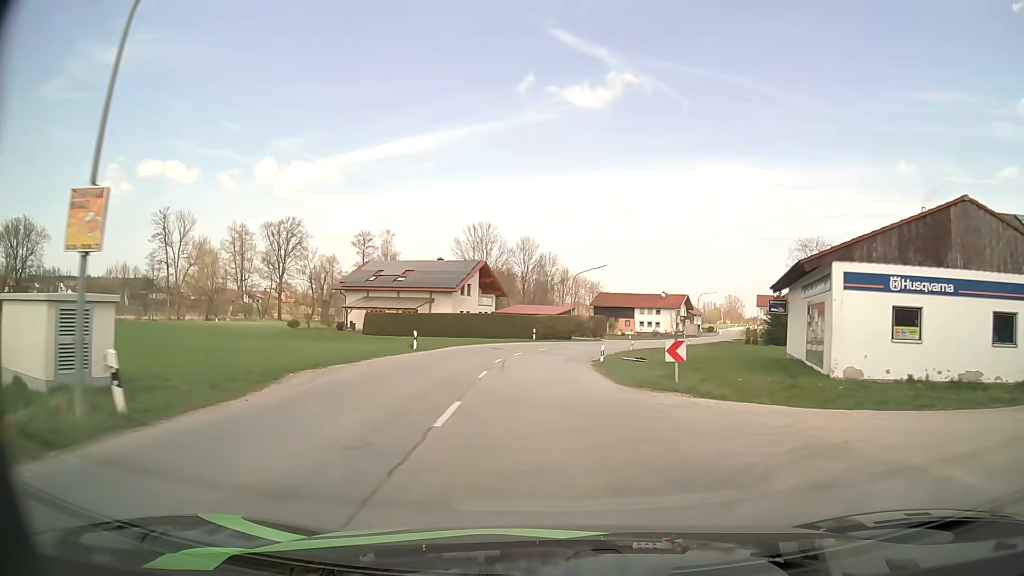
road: secondary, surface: asphalt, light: Day
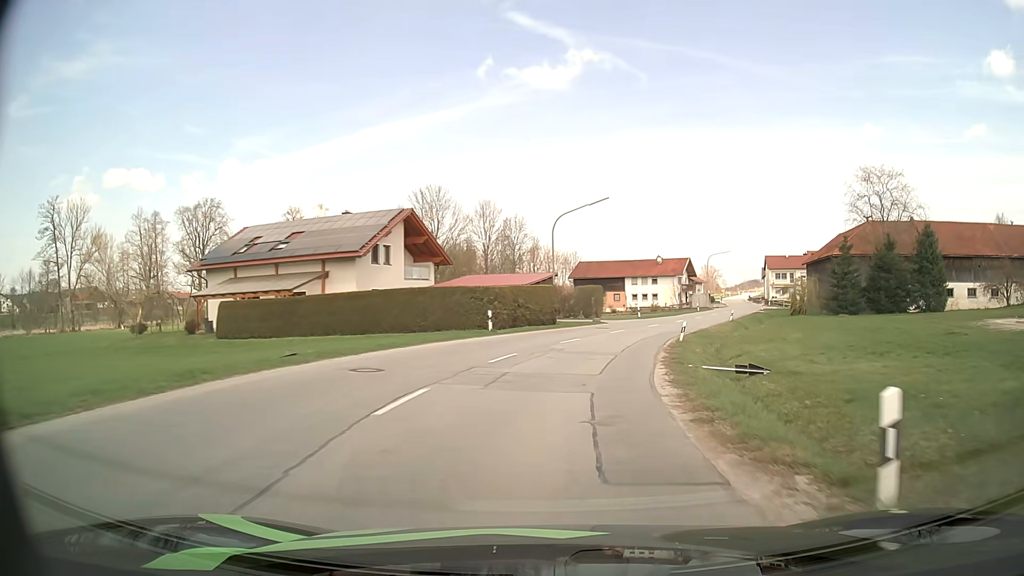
(+0.1, +26.5) m; +2°
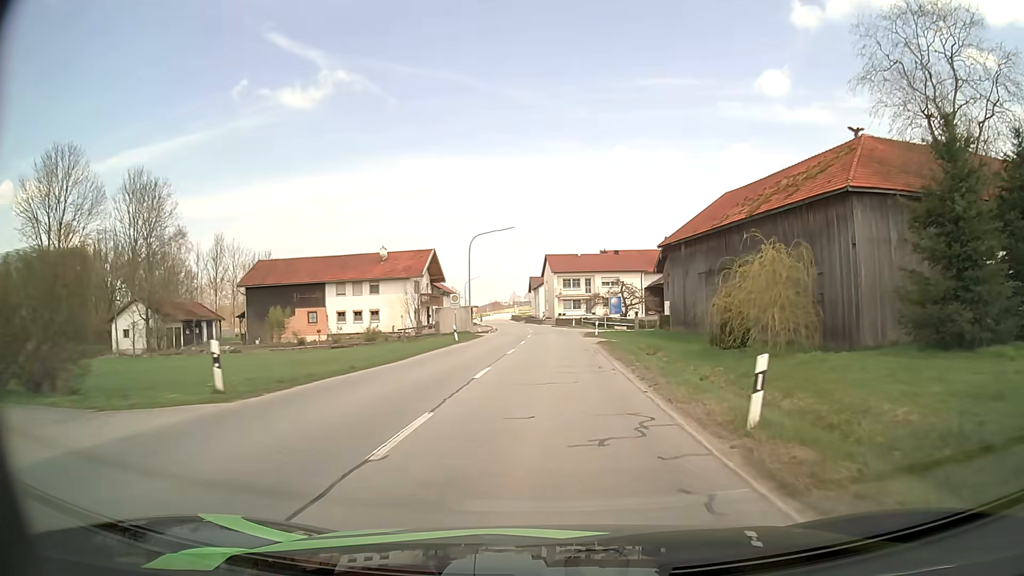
(+8.1, +43.3) m; +22°
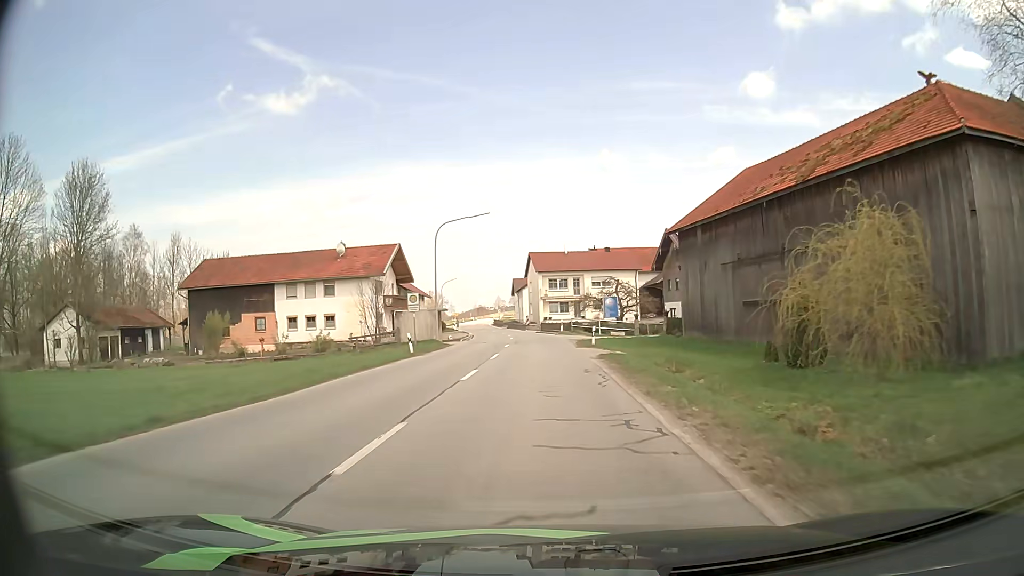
(+0.1, +9.0) m; +1°
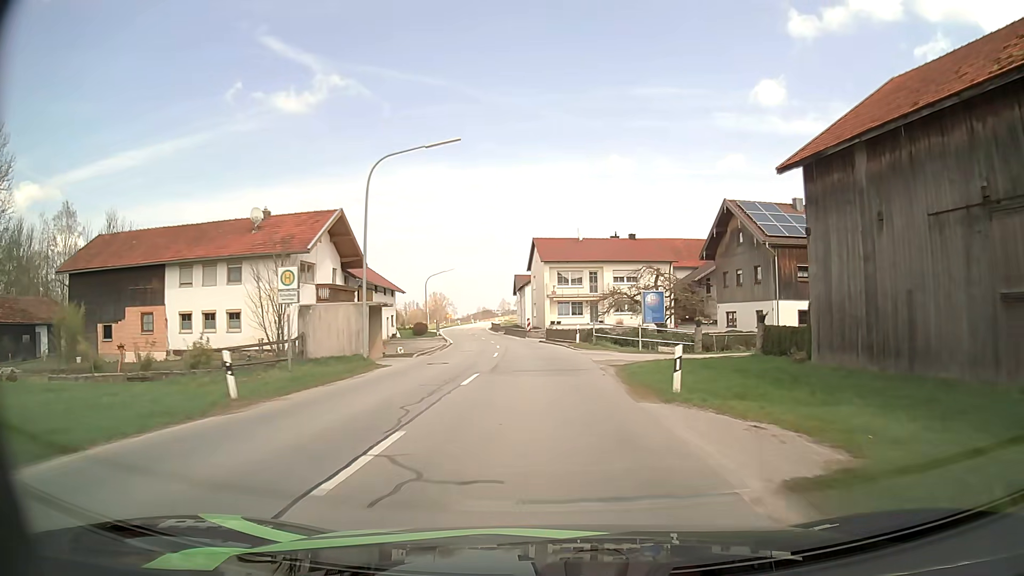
(-0.1, +18.1) m; -1°
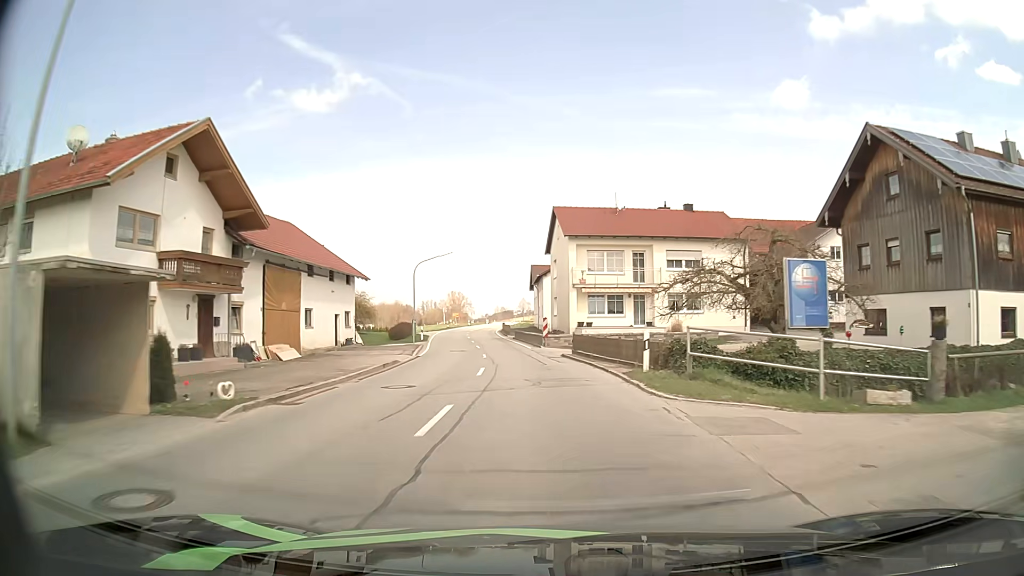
(-0.2, +18.4) m; -2°
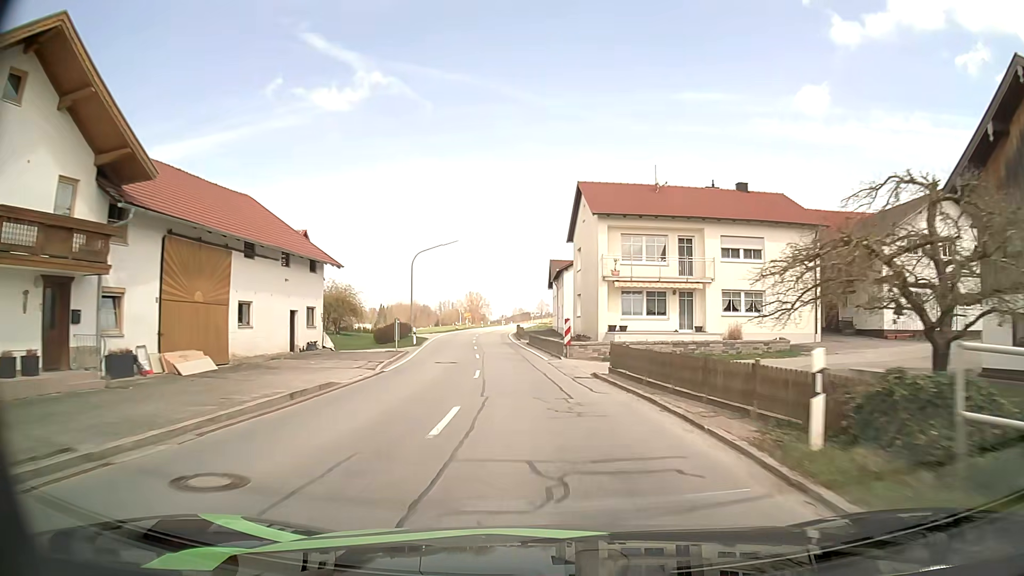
(-0.1, +9.3) m; -1°
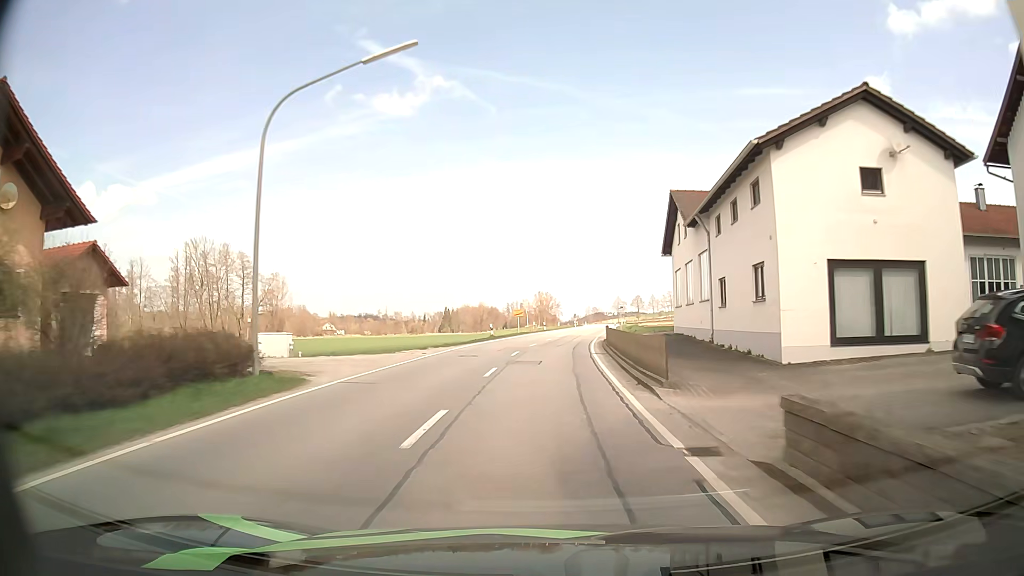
(-2.5, +38.1) m; -6°
(0, +10) (0, +20) (0, +30) (+1, +40) (+2, +50) (+3, +60) (+4, +70) (+6, +80) (+7, +90) (+8, +100) m
